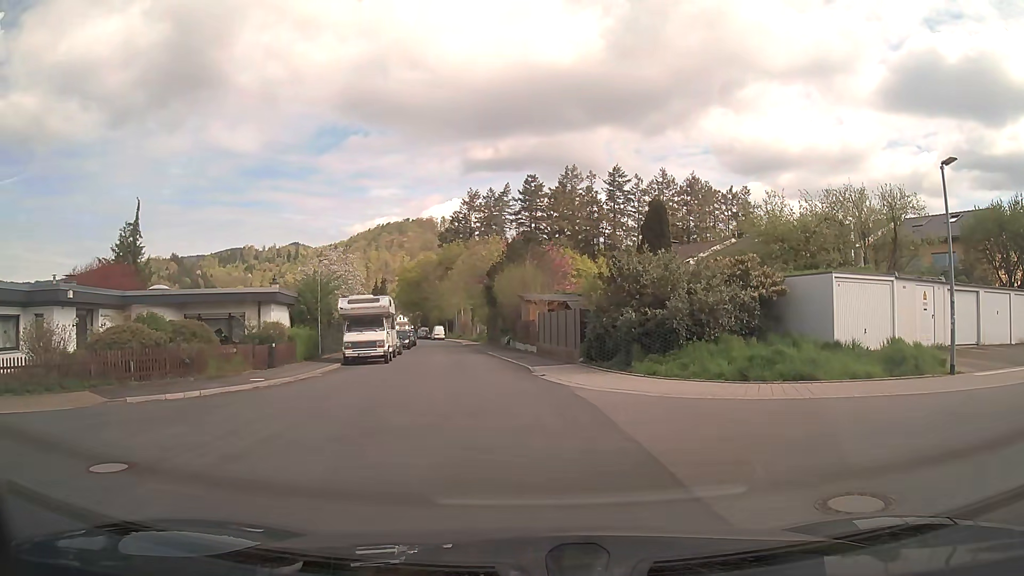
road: tertiary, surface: asphalt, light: Day
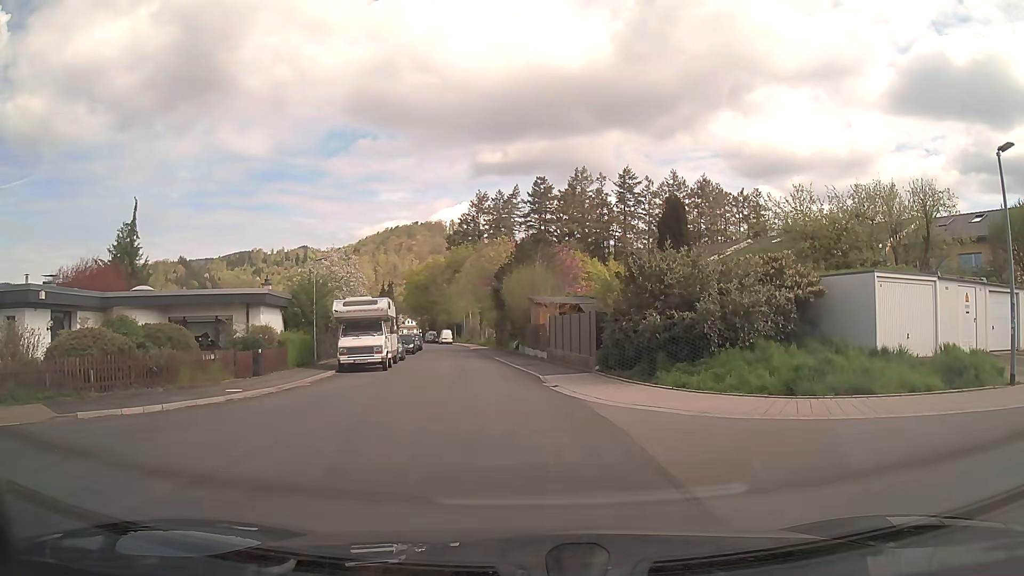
(0.0, +2.2) m; -1°
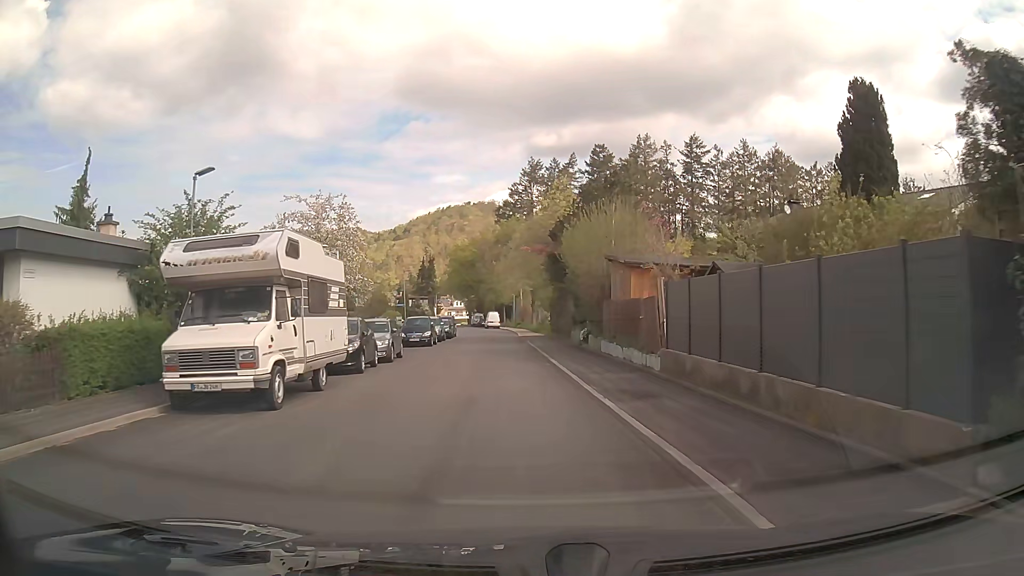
(-0.6, +16.4) m; -4°
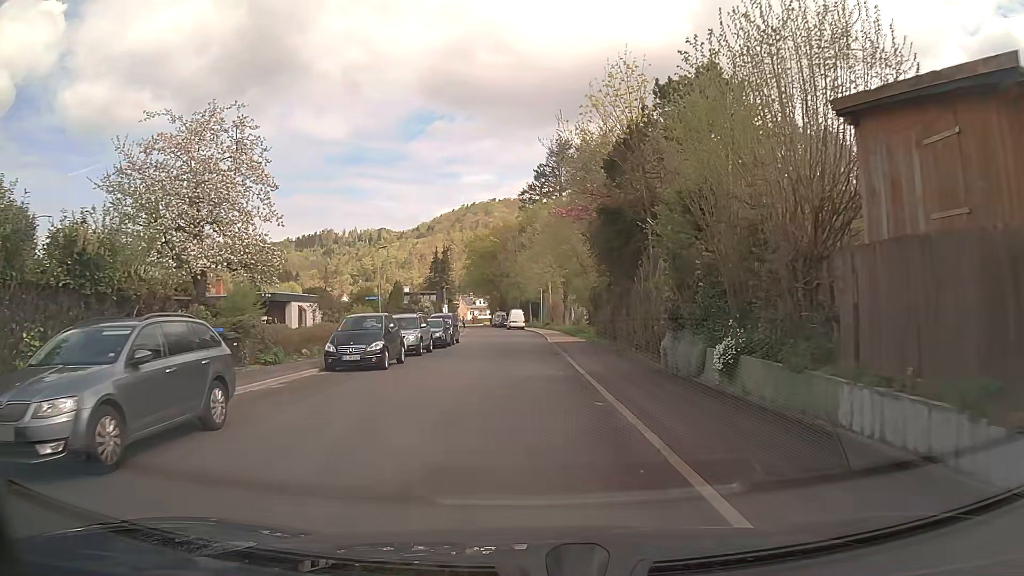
(-0.4, +16.9) m; -3°
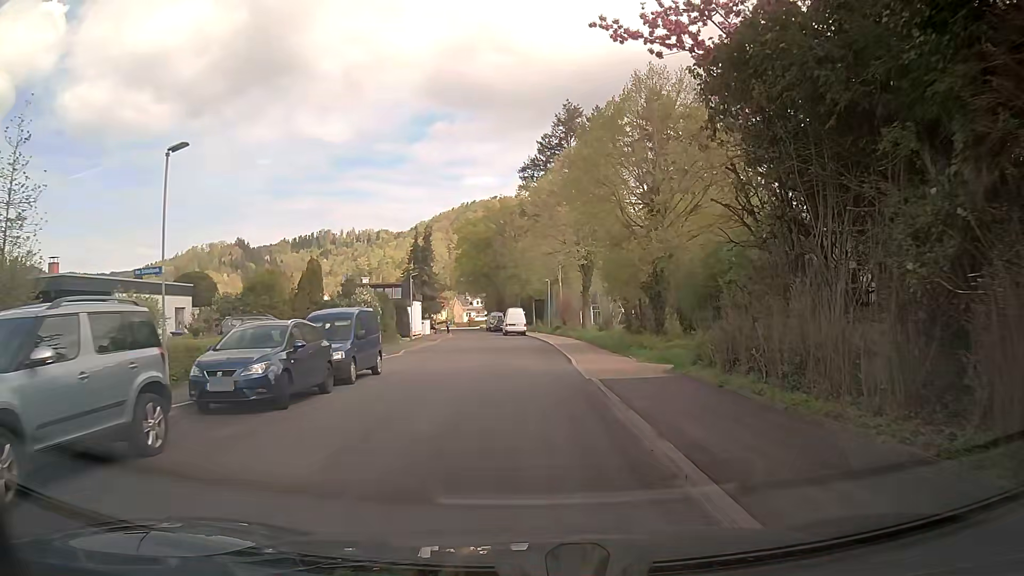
(-0.1, +21.8) m; -1°
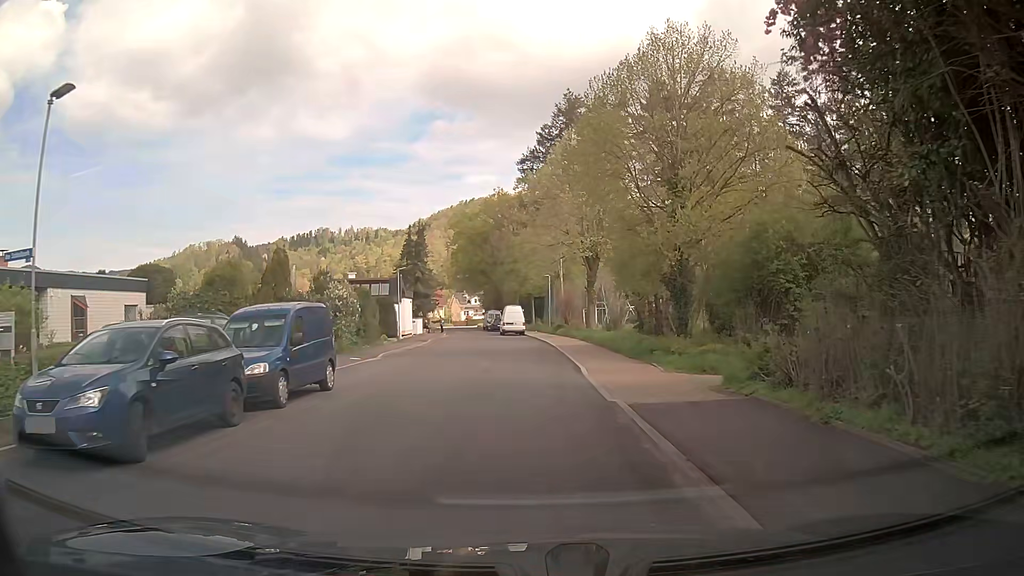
(0.0, +4.4) m; +1°
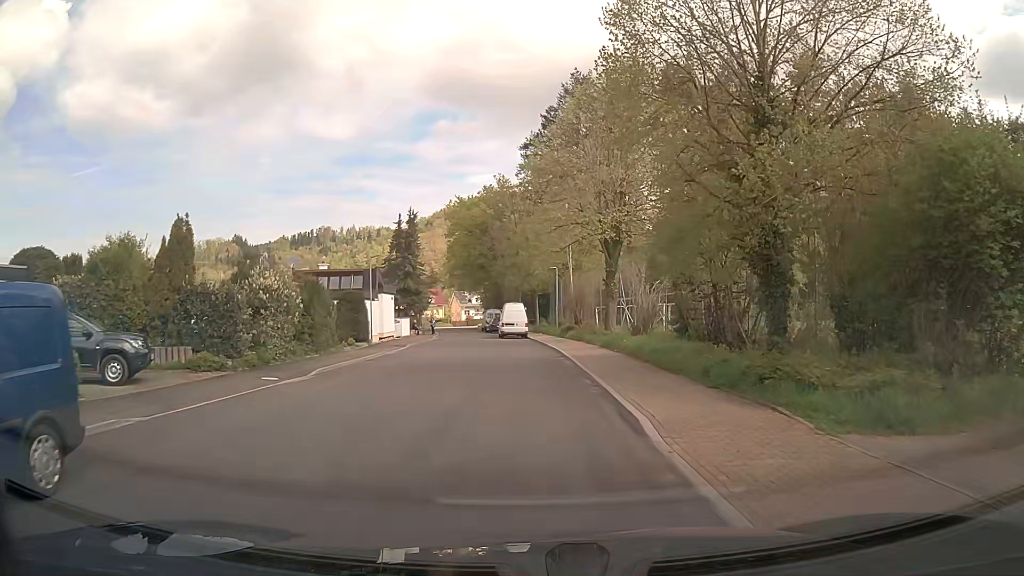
(-0.1, +8.8) m; -1°
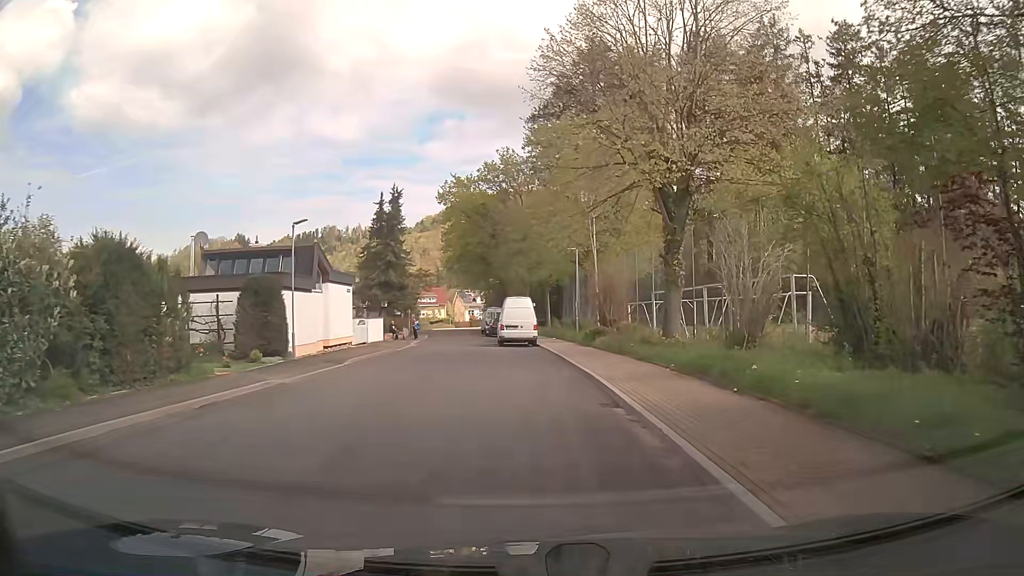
(-0.1, +13.2) m; 0°
(0, +10) (-1, +20) (-3, +30) (-4, +40) (-5, +50) (-6, +60) (-7, +70) (-8, +80) (-9, +89) (-10, +99) m
